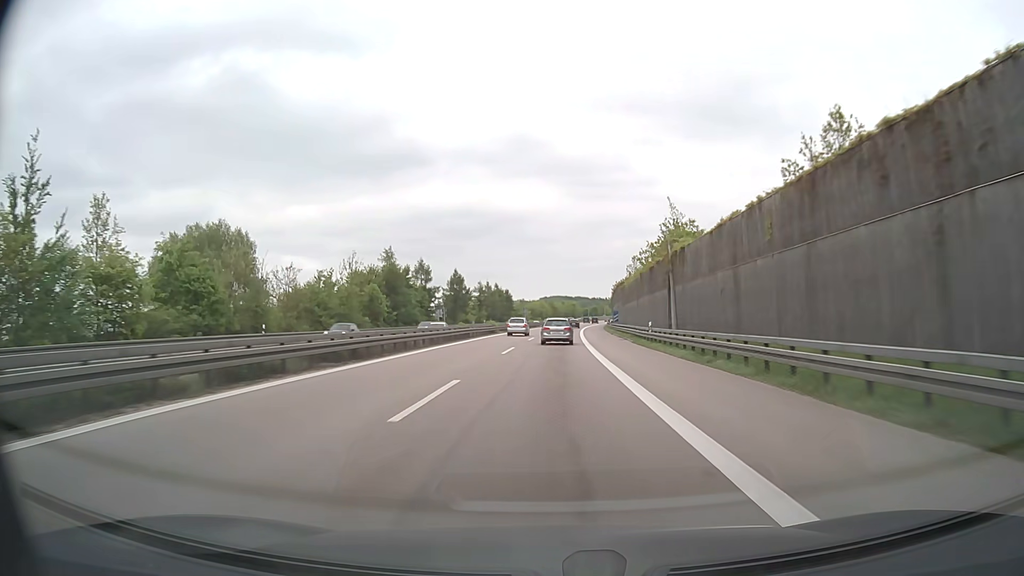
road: motorway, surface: asphalt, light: Day
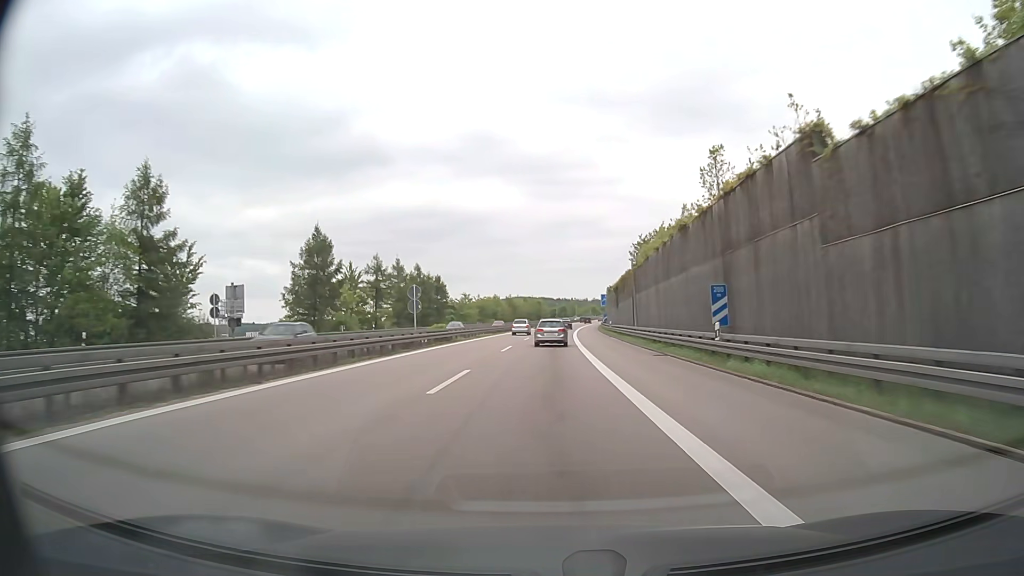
(+1.8, +68.5) m; +3°
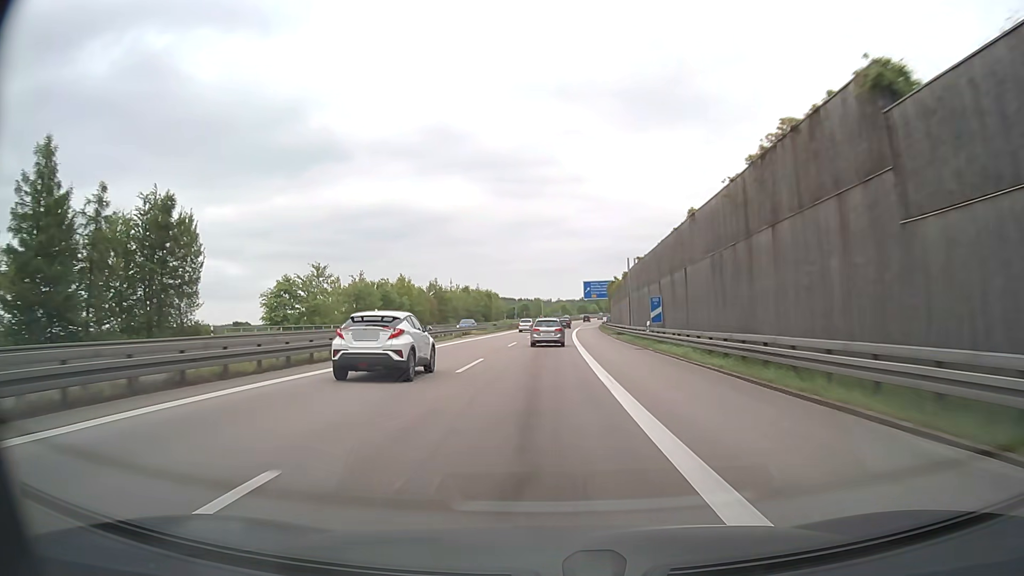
(+2.3, +84.9) m; +3°
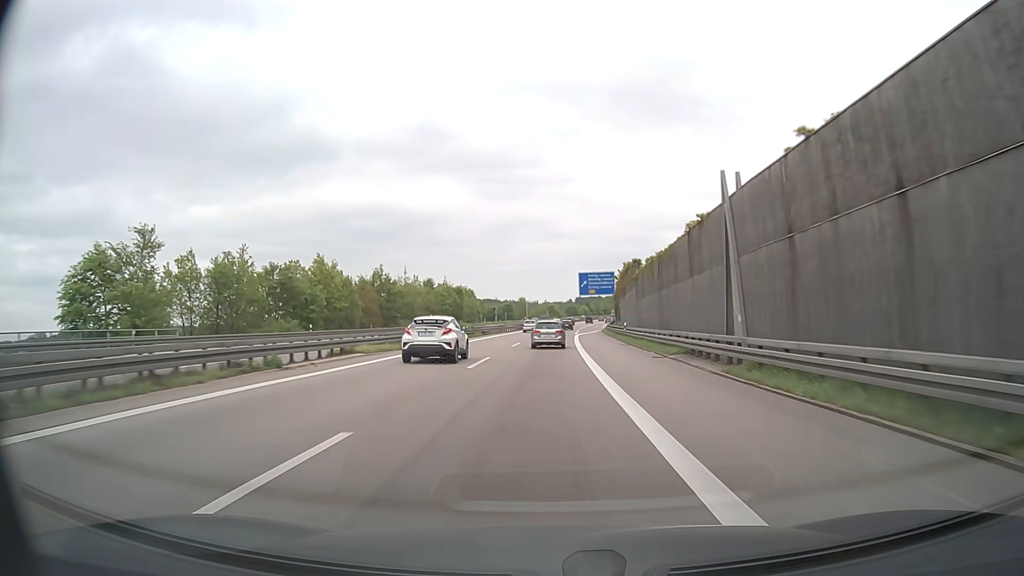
(+0.3, +33.8) m; +1°
(0, +10) (0, +20) (0, +30) (0, +40) (+1, +50) (+1, +60) (+1, +70) (+2, +80) (+2, +90) (+3, +100) m
